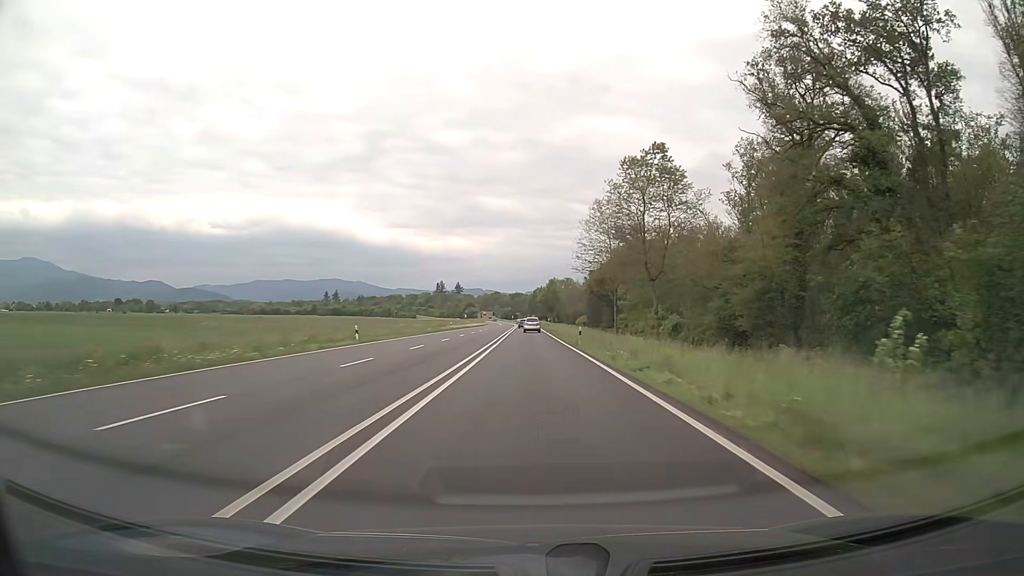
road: trunk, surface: asphalt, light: Day
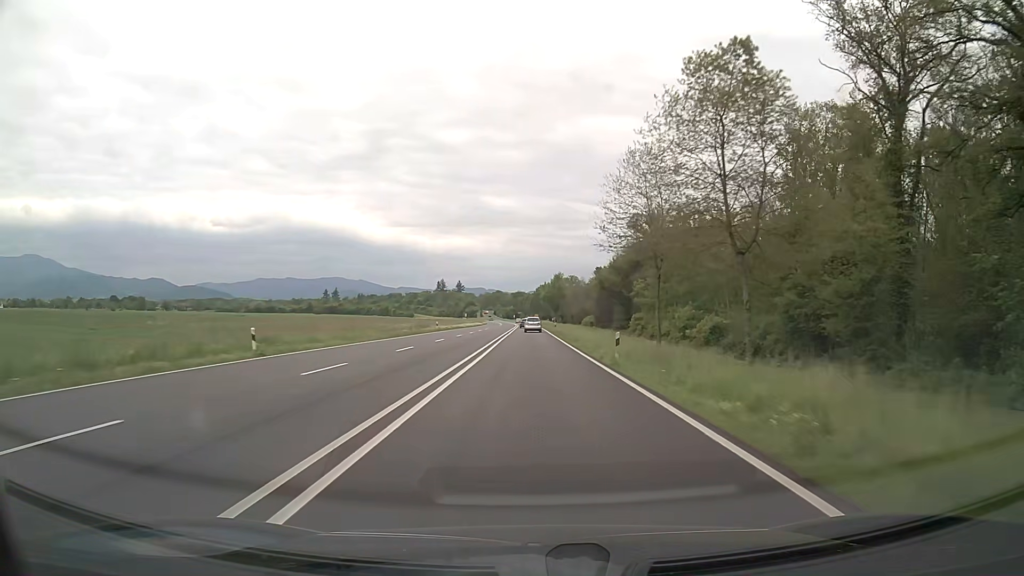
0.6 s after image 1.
(0.0, +15.6) m; 0°
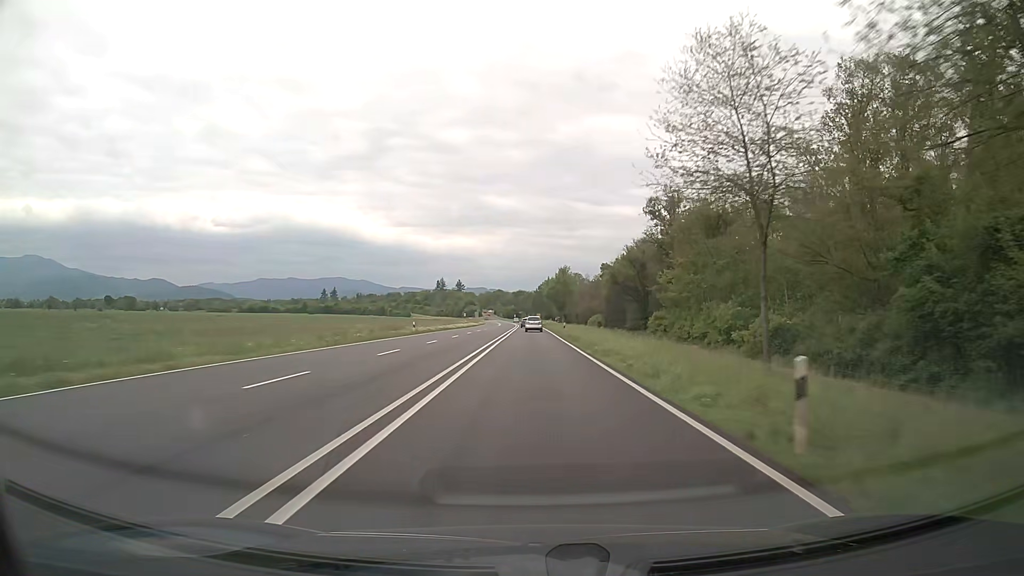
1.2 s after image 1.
(0.0, +15.6) m; 0°
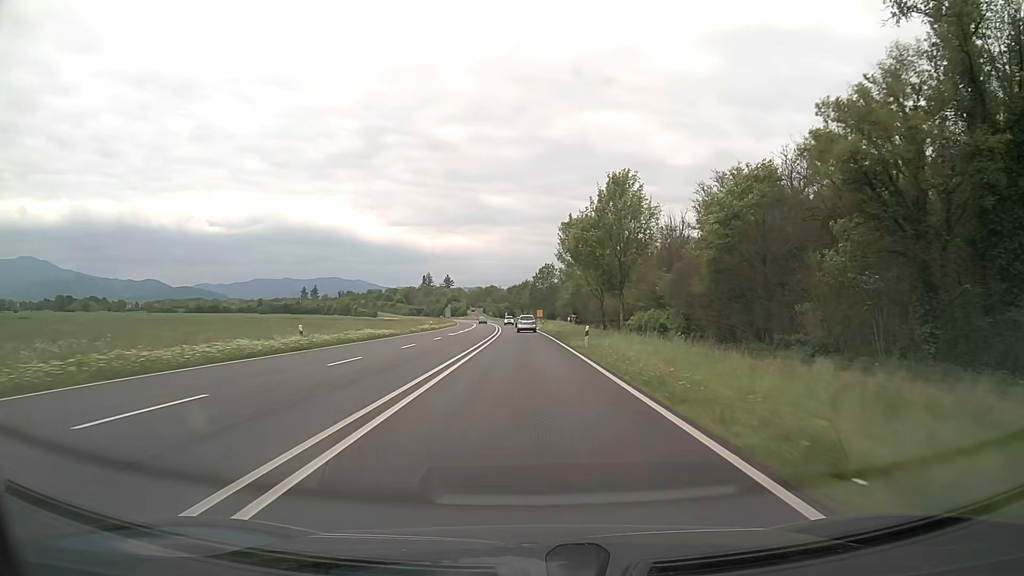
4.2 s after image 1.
(+0.2, +77.3) m; 0°
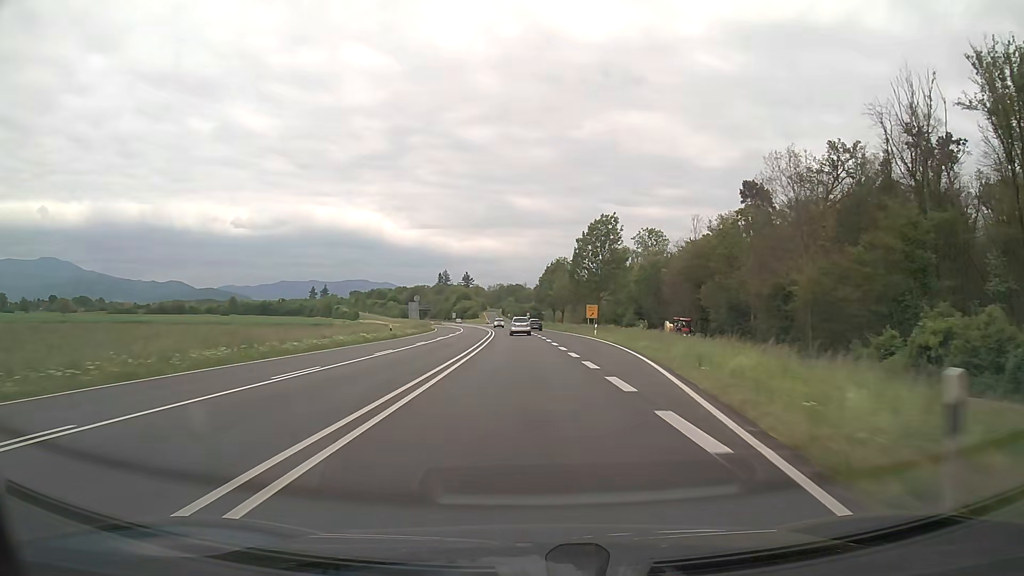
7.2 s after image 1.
(-1.1, +76.1) m; -2°
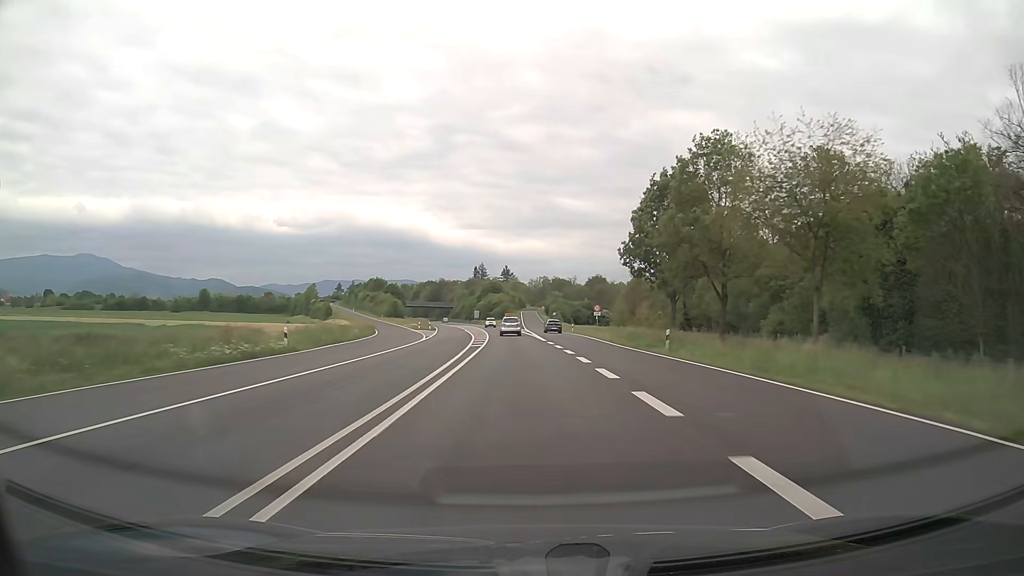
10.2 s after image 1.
(-2.1, +75.0) m; -4°
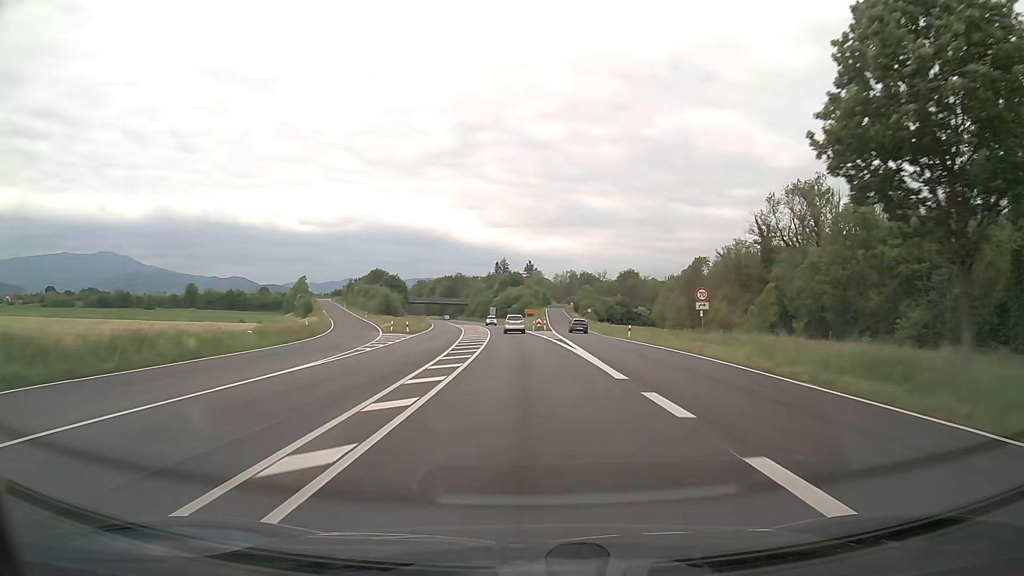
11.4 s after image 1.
(-0.5, +30.0) m; -2°
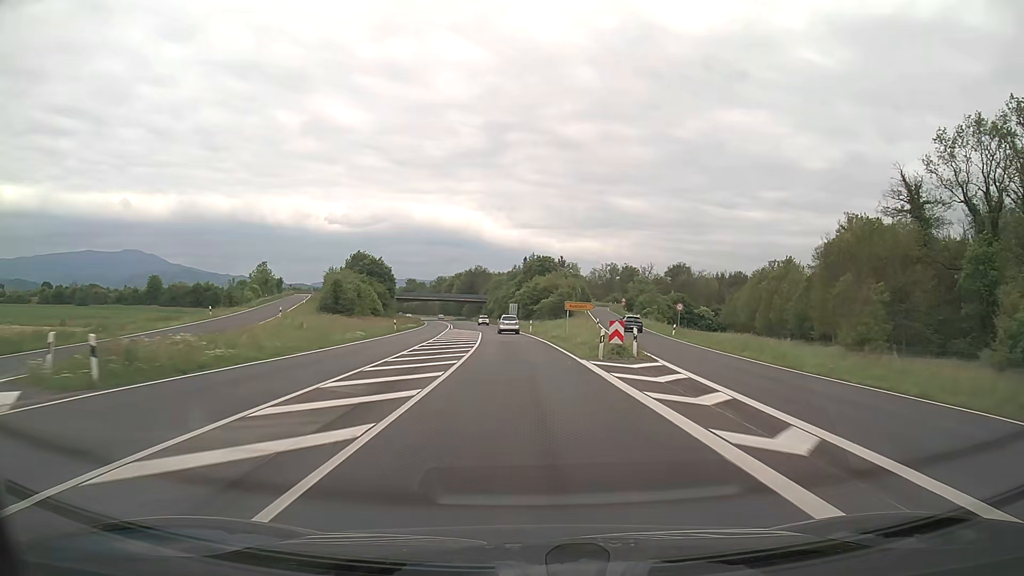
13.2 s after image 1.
(-1.0, +45.3) m; -2°
(0, +10) (0, +20) (-1, +30) (-1, +40) (-2, +50) (-2, +60) (-3, +70) (-4, +80) (-5, +90) (-6, +100) m
